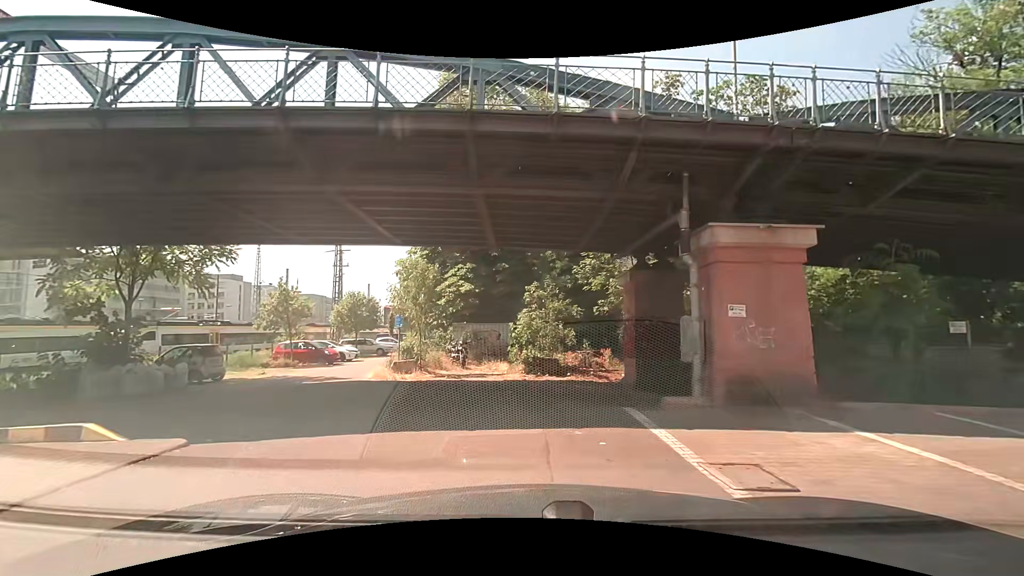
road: residential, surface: asphalt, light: Day
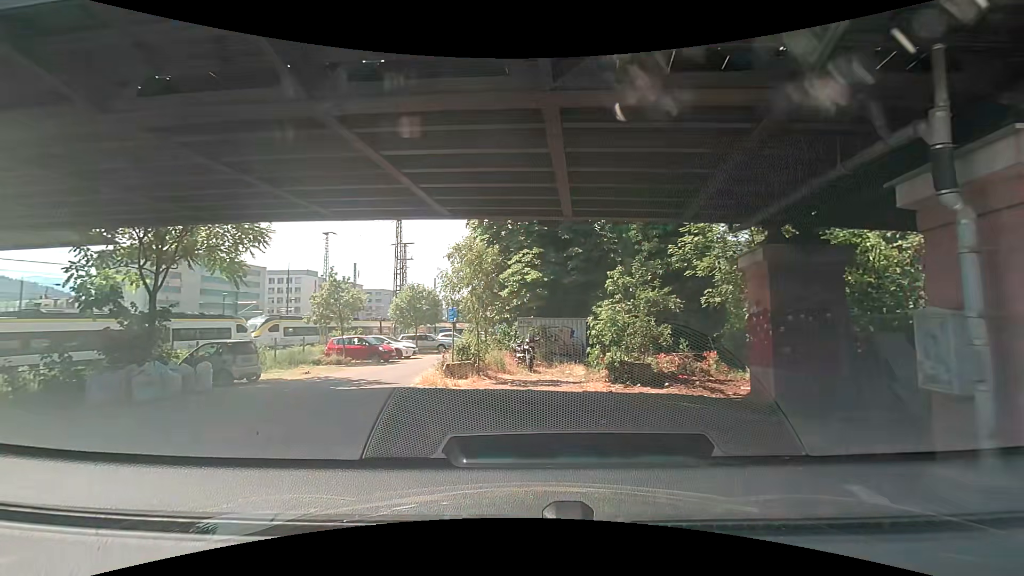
(-0.5, +3.8) m; -10°
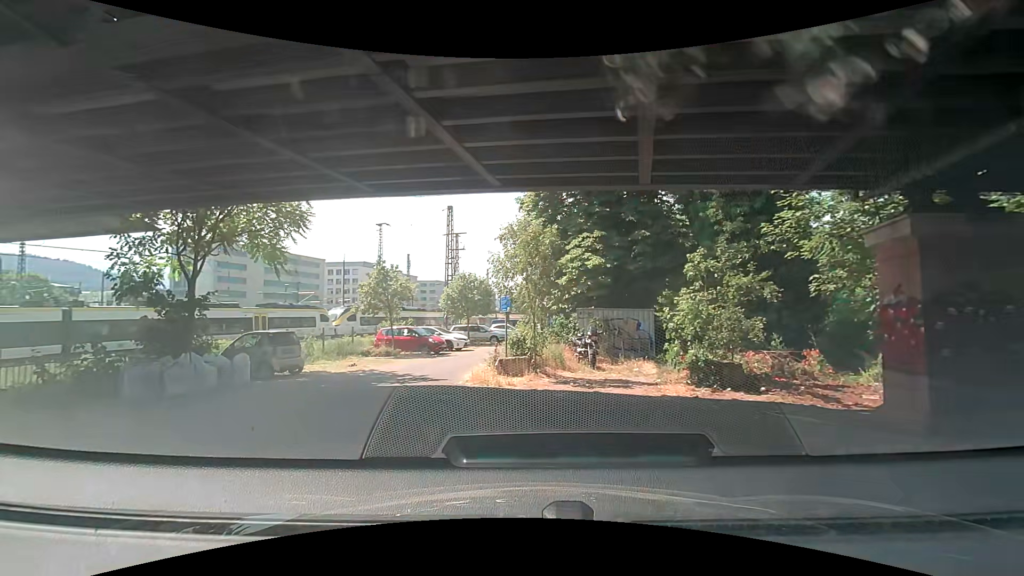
(-0.2, +1.9) m; -9°
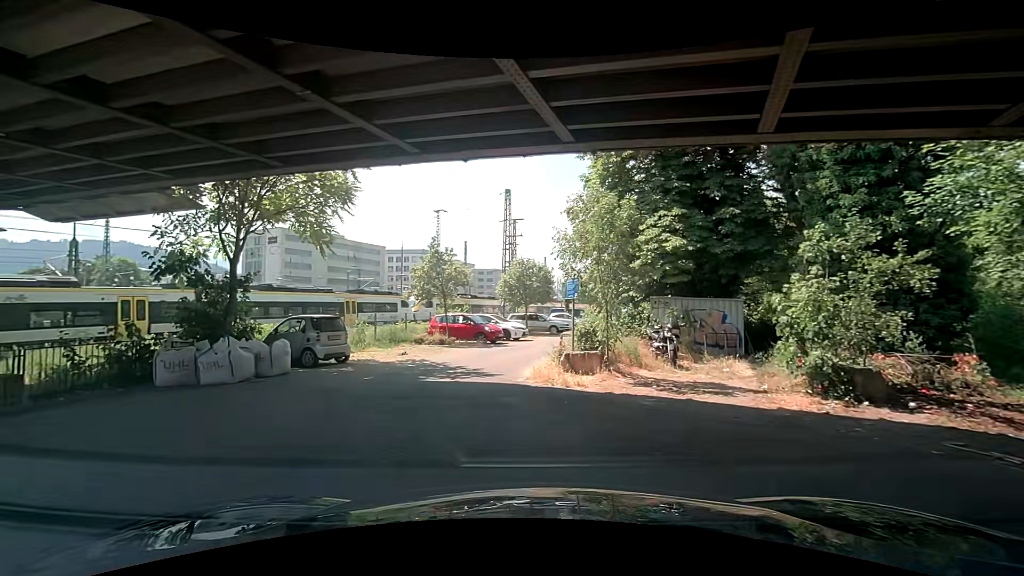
(-0.2, +2.0) m; -9°
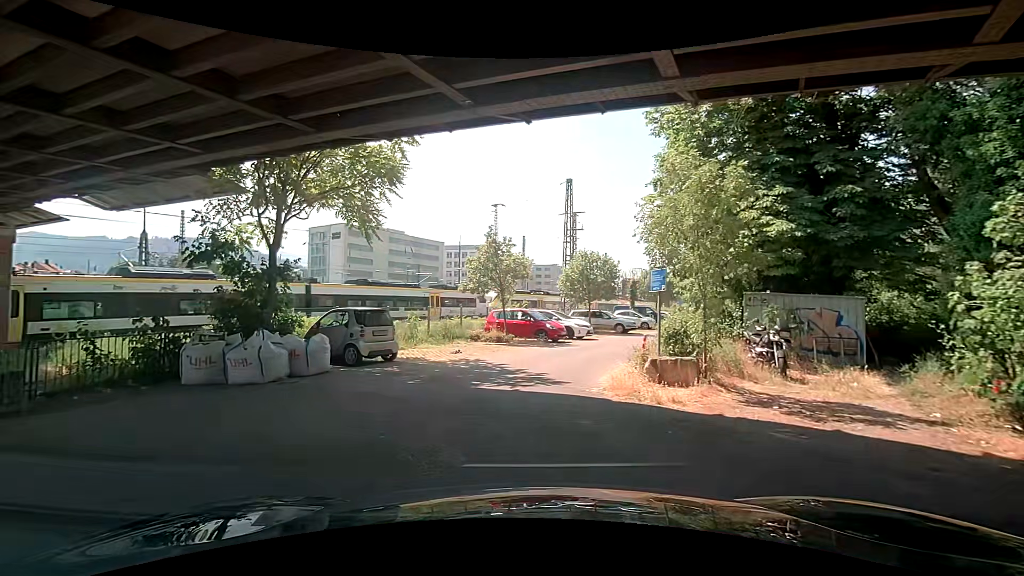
(-0.1, +2.1) m; -8°
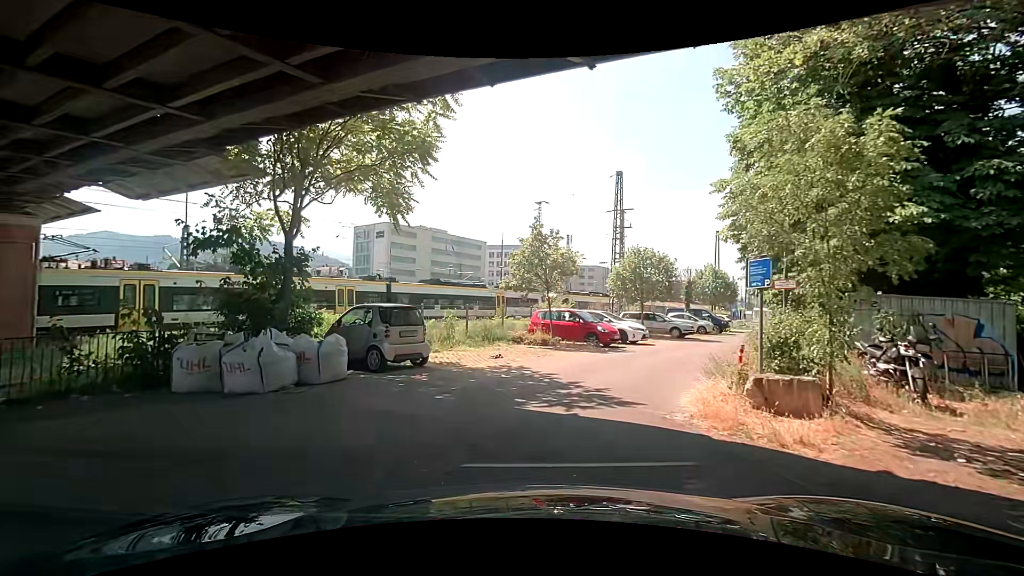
(-0.2, +2.1) m; -8°
